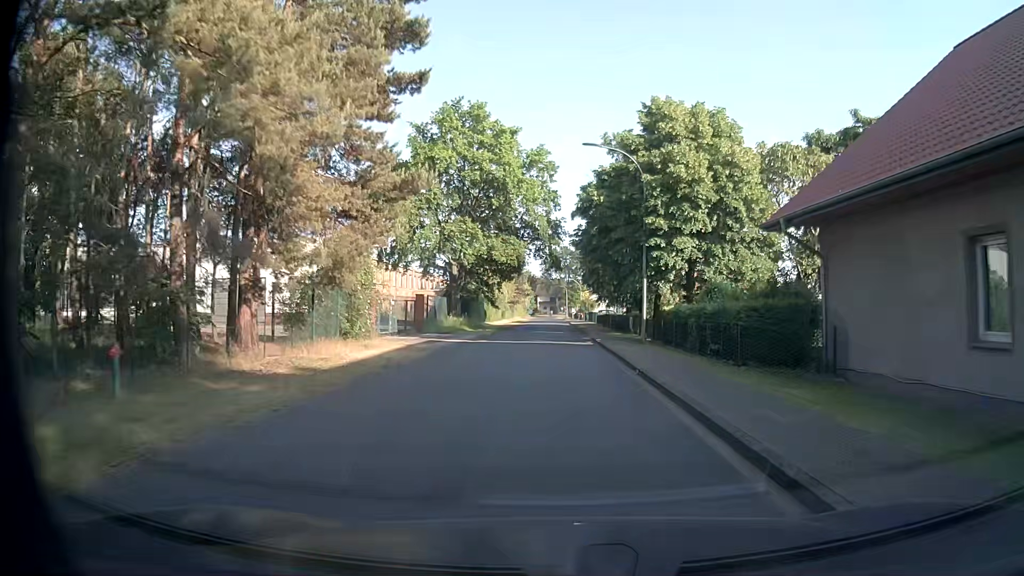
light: Day
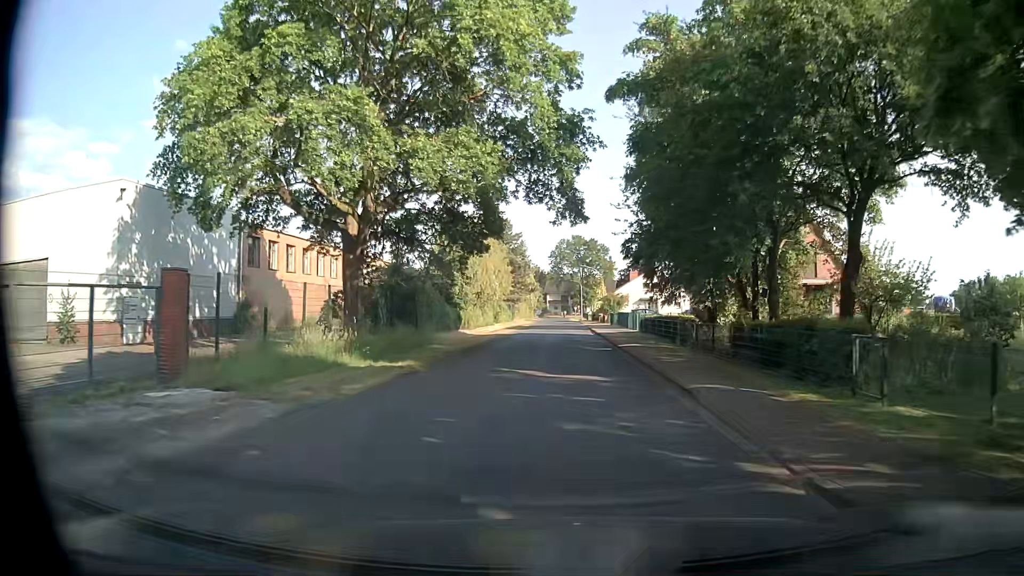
(-0.2, +26.5) m; -2°
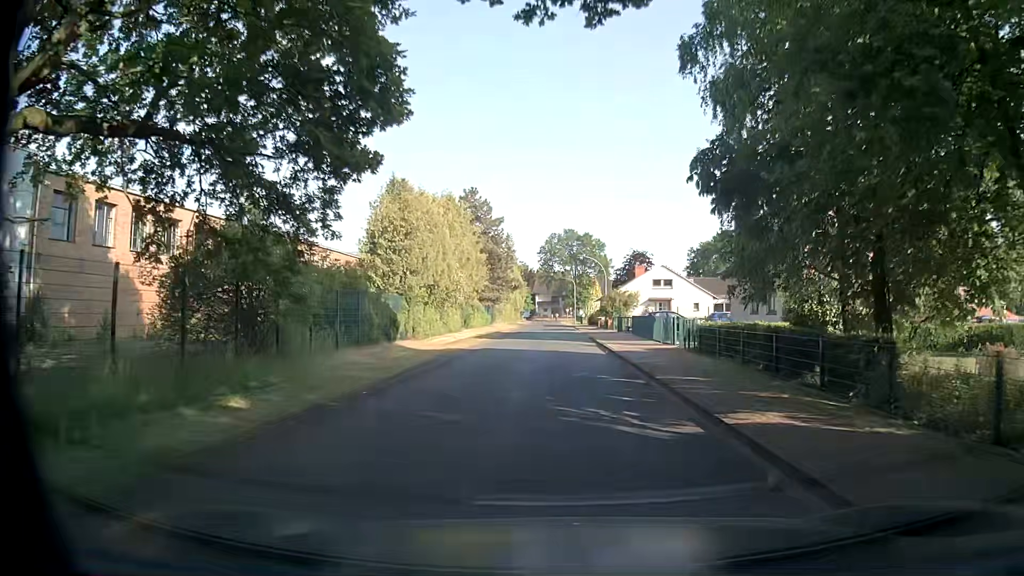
(+0.3, +16.2) m; +2°
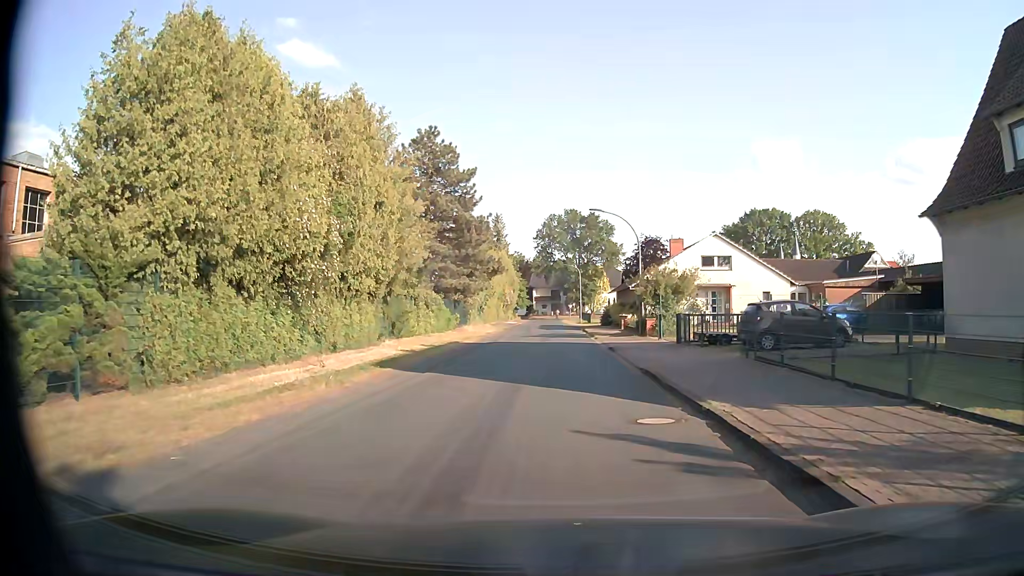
(0.0, +23.4) m; -1°
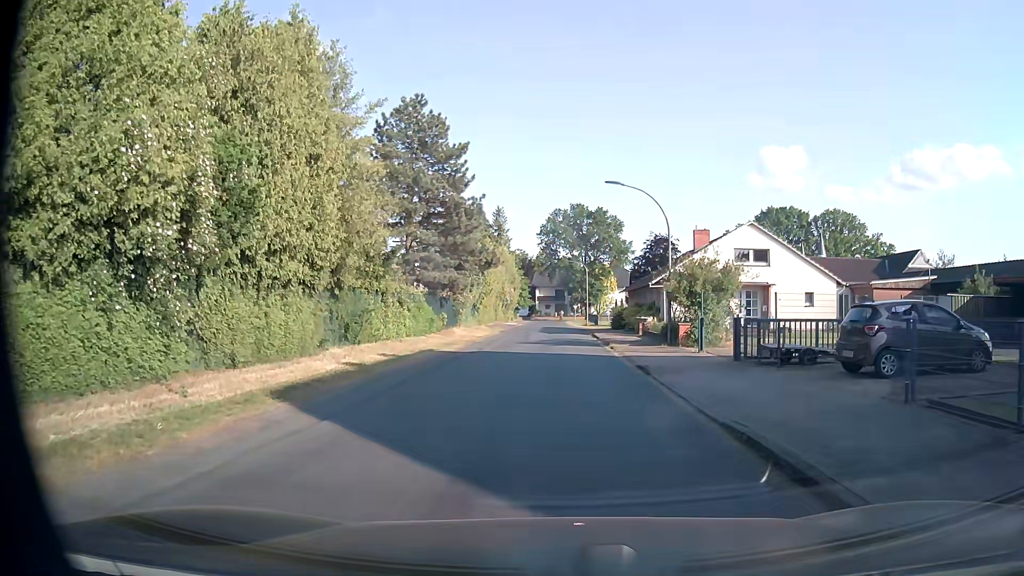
(0.0, +7.3) m; 0°
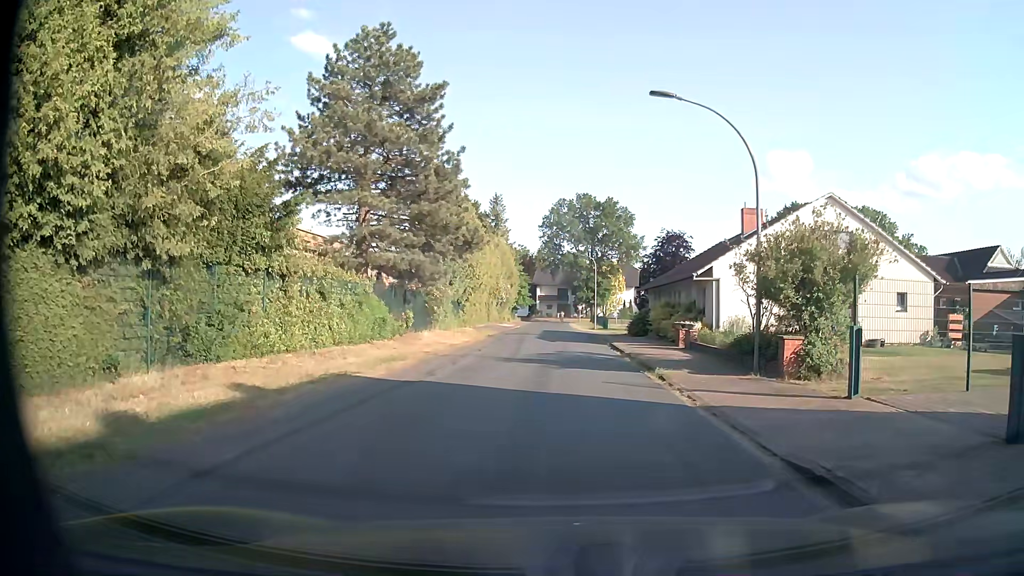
(-0.1, +10.7) m; -1°
